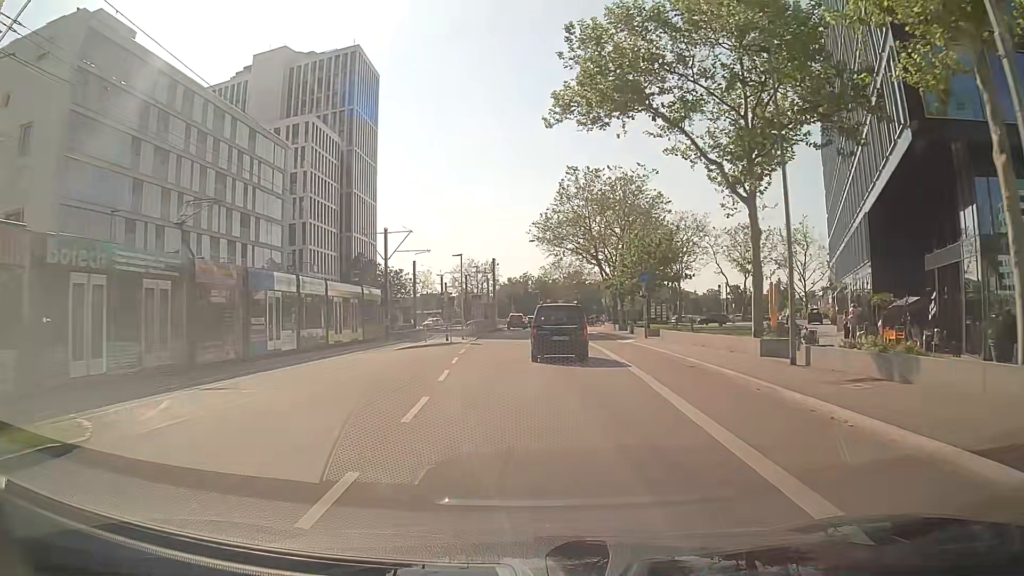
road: secondary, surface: asphalt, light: Day
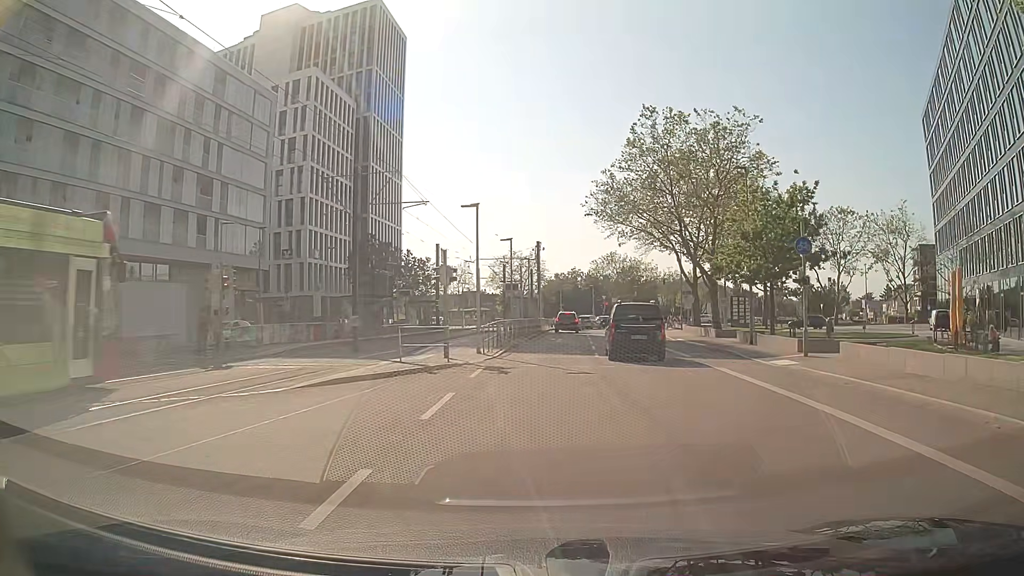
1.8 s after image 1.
(-0.8, +17.8) m; -4°
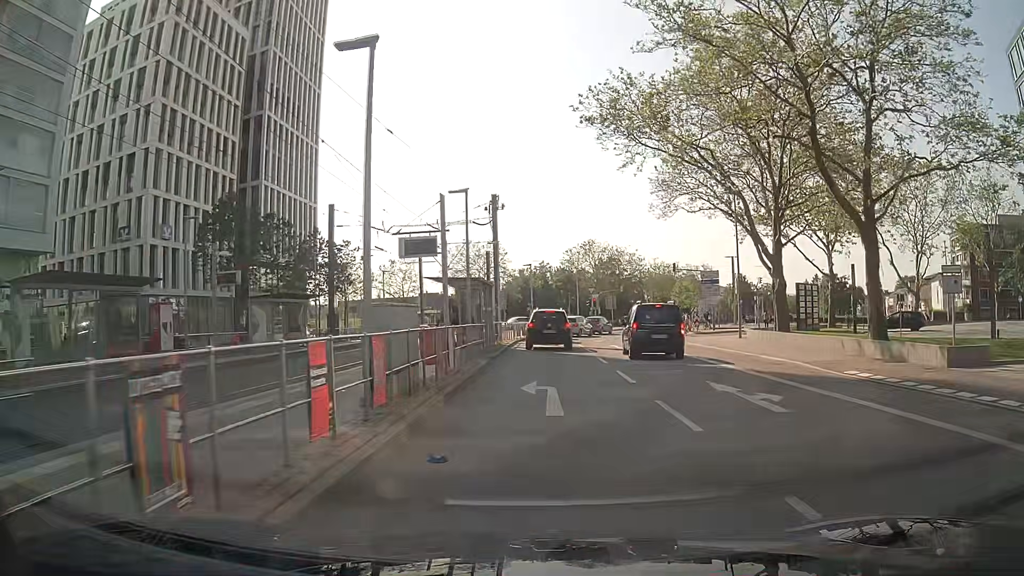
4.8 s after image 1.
(+0.6, +26.0) m; +3°
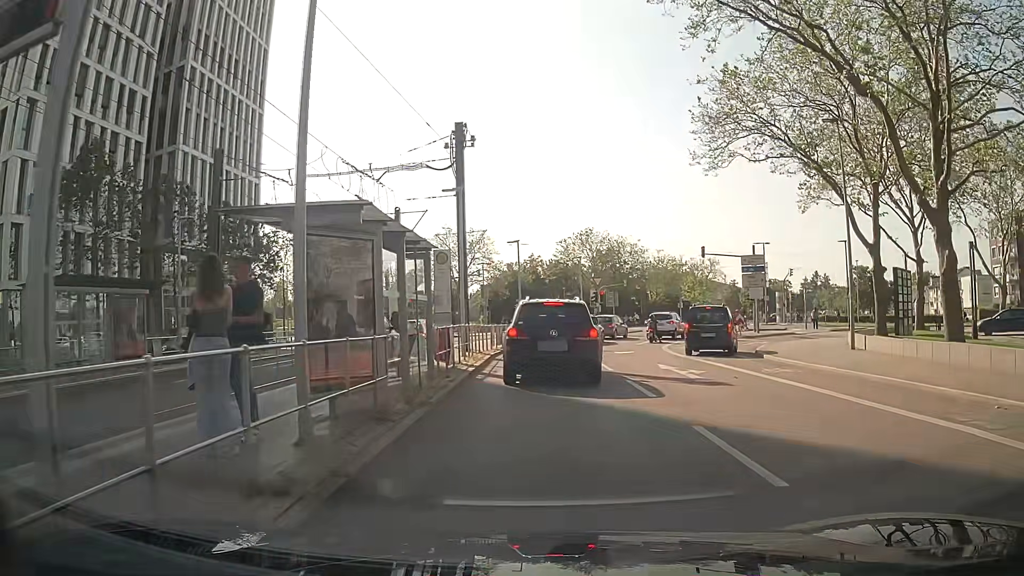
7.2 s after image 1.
(+0.1, +14.3) m; 0°
